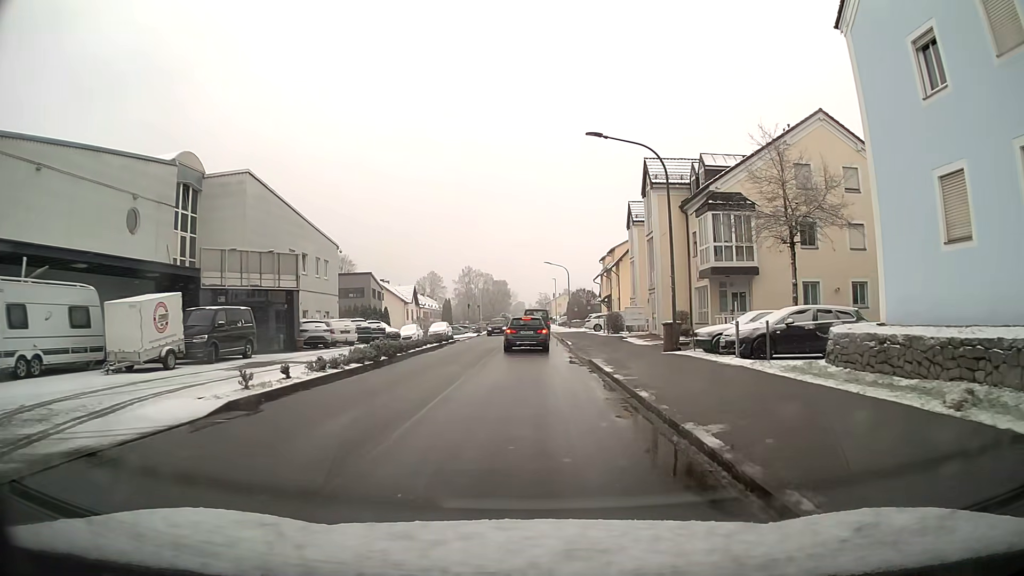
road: unclassified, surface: asphalt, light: Day
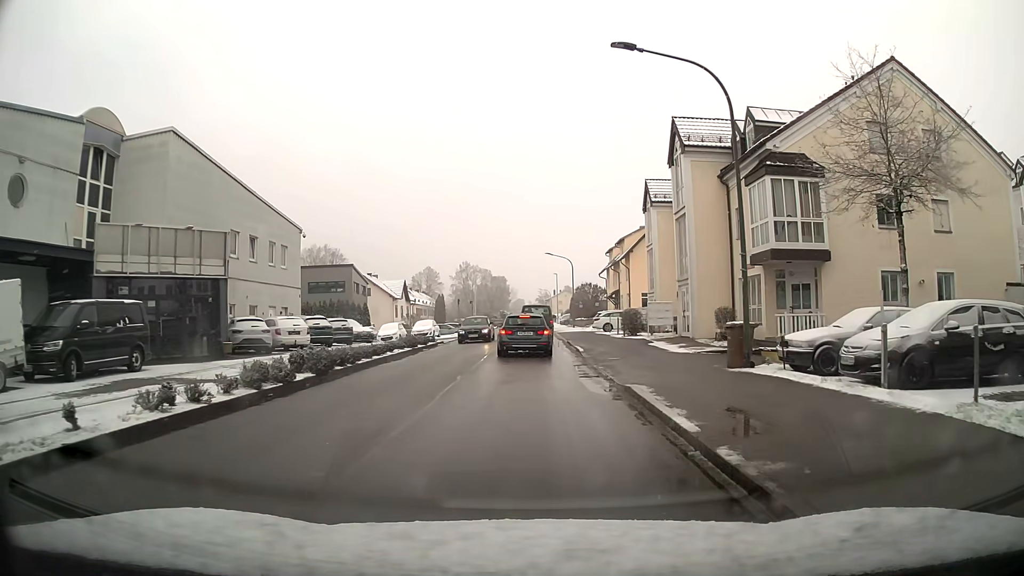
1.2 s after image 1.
(0.0, +7.6) m; 0°
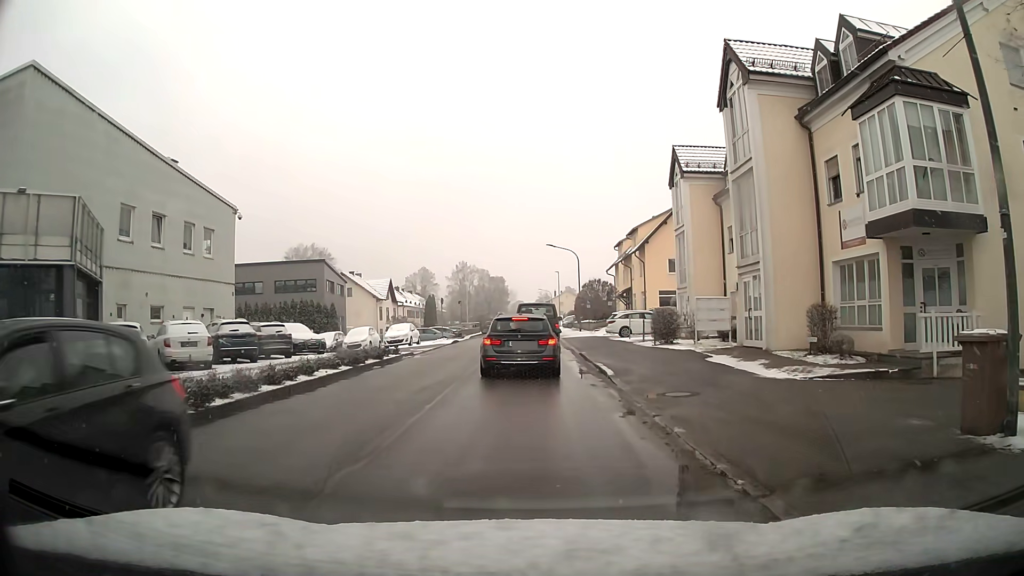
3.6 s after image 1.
(+0.1, +8.9) m; 0°
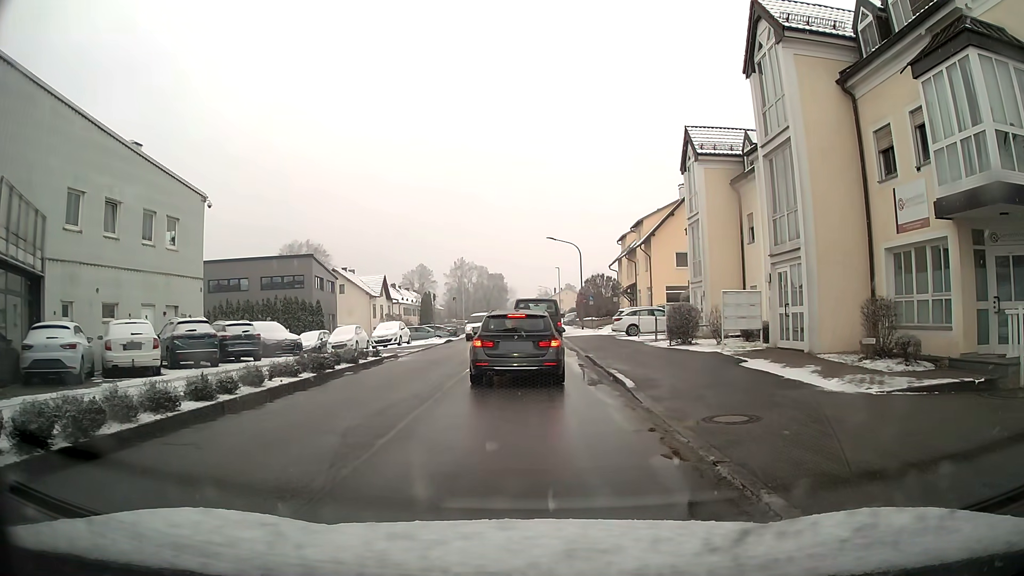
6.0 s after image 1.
(0.0, +2.9) m; 0°
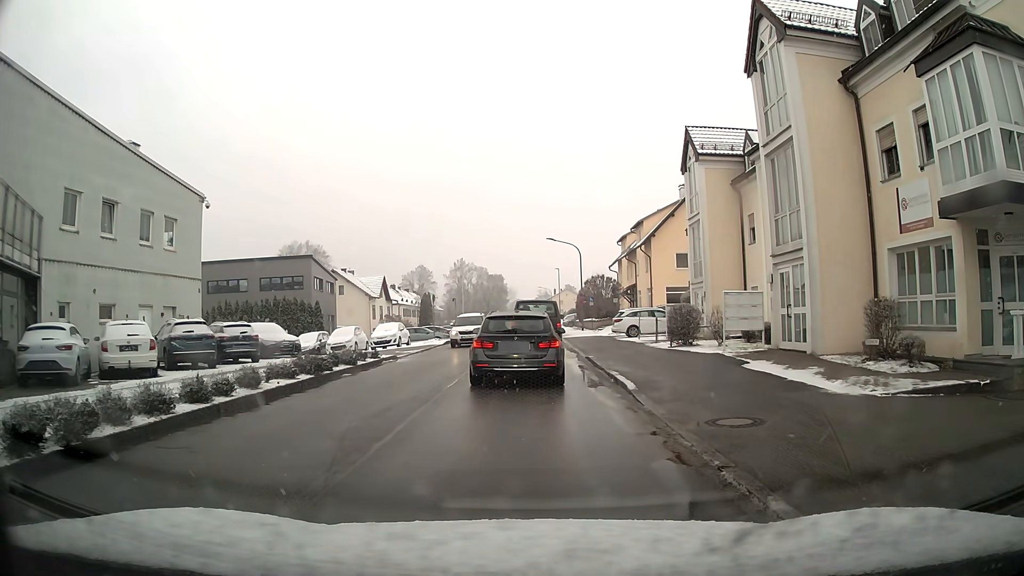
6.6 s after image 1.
(0.0, +0.2) m; 0°
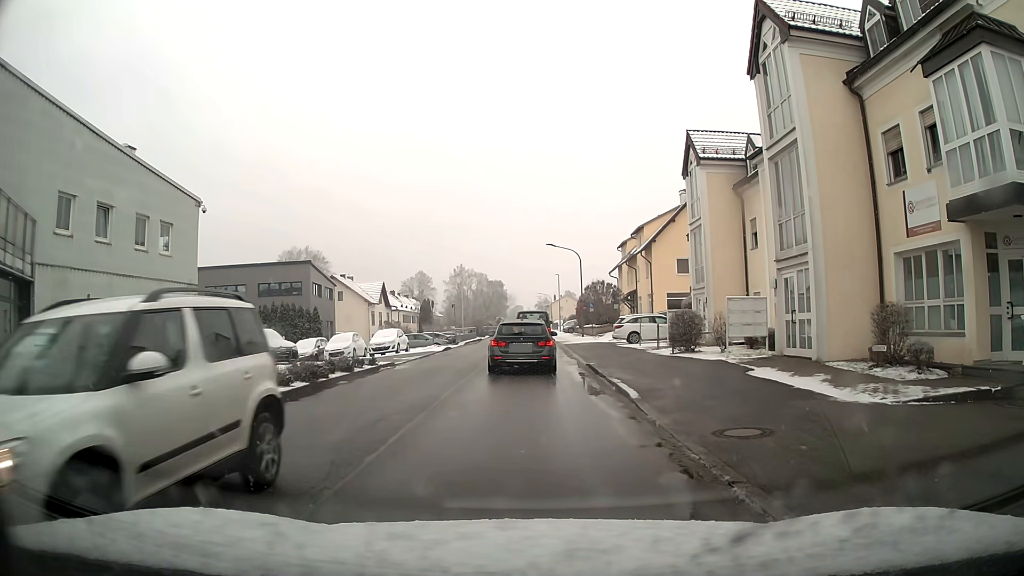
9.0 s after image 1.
(0.0, +0.4) m; 0°
(0, +10) (0, +20) (0, +30) (0, +40) (0, +50) (0, +60) (0, +70) (0, +80) (0, +90) (0, +100) m
